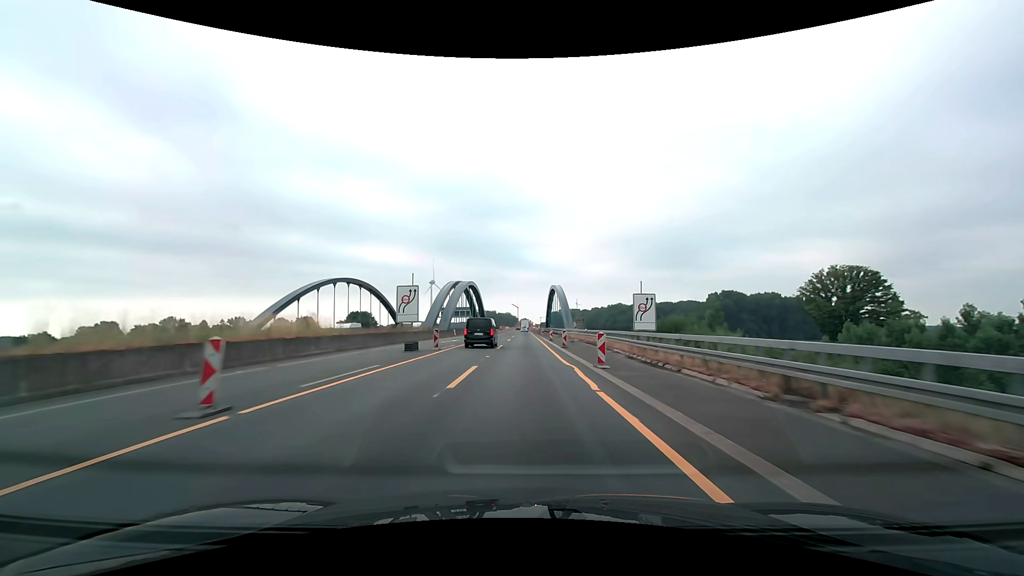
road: motorway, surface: asphalt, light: Day
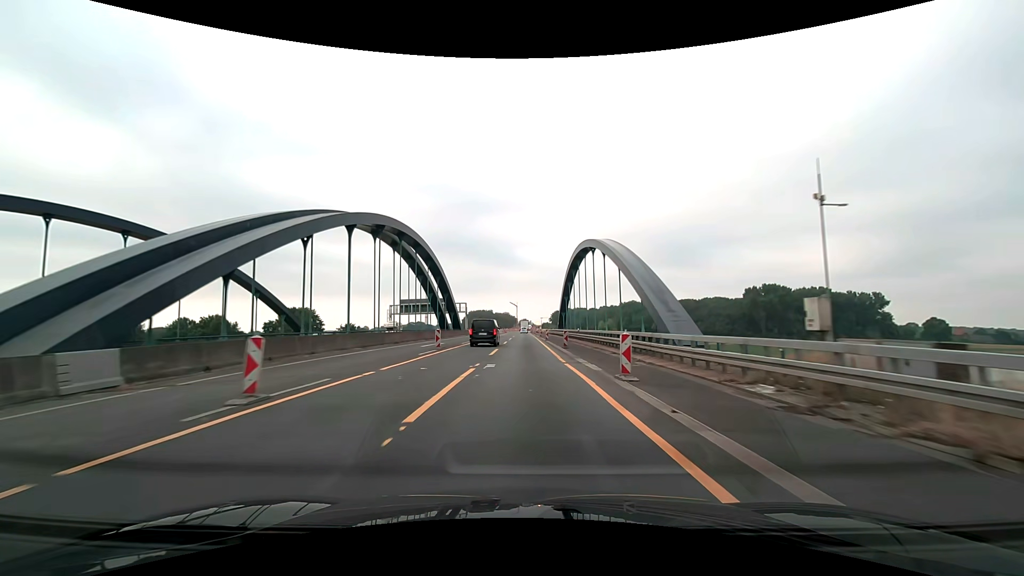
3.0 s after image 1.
(+0.1, +62.4) m; 0°
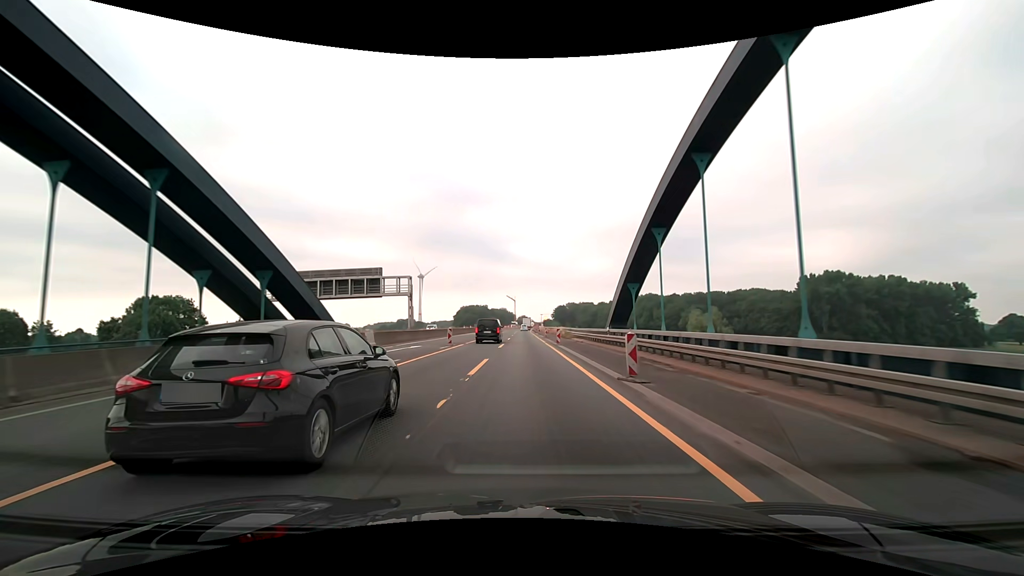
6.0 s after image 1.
(-0.3, +62.4) m; 0°
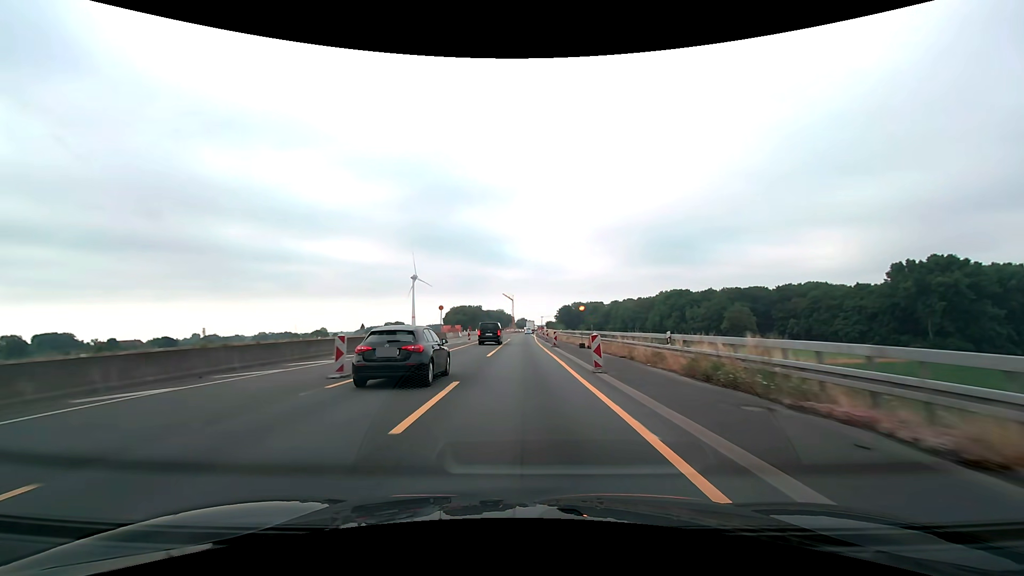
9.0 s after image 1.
(+0.1, +62.5) m; 0°
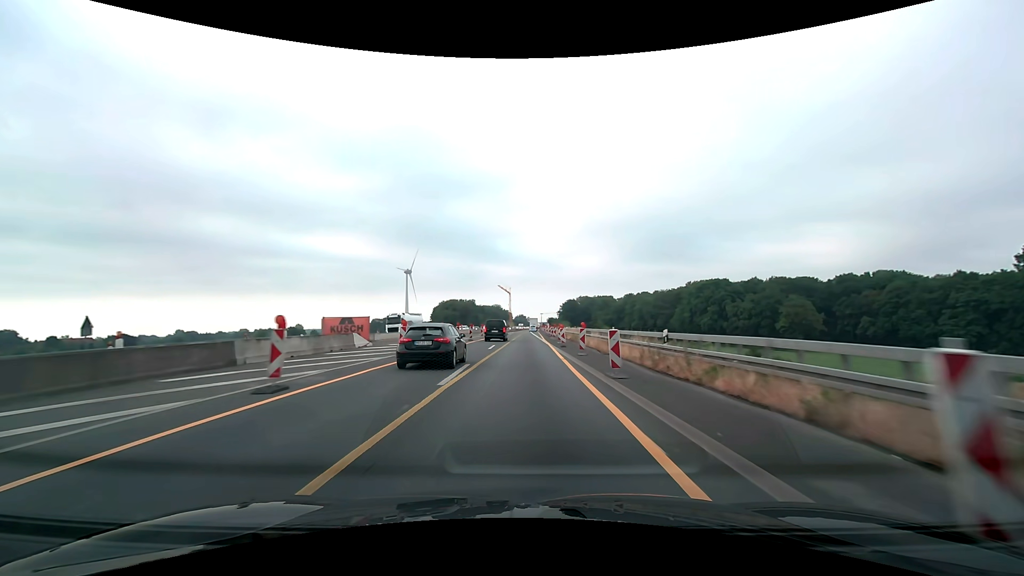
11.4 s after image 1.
(0.0, +50.0) m; 0°
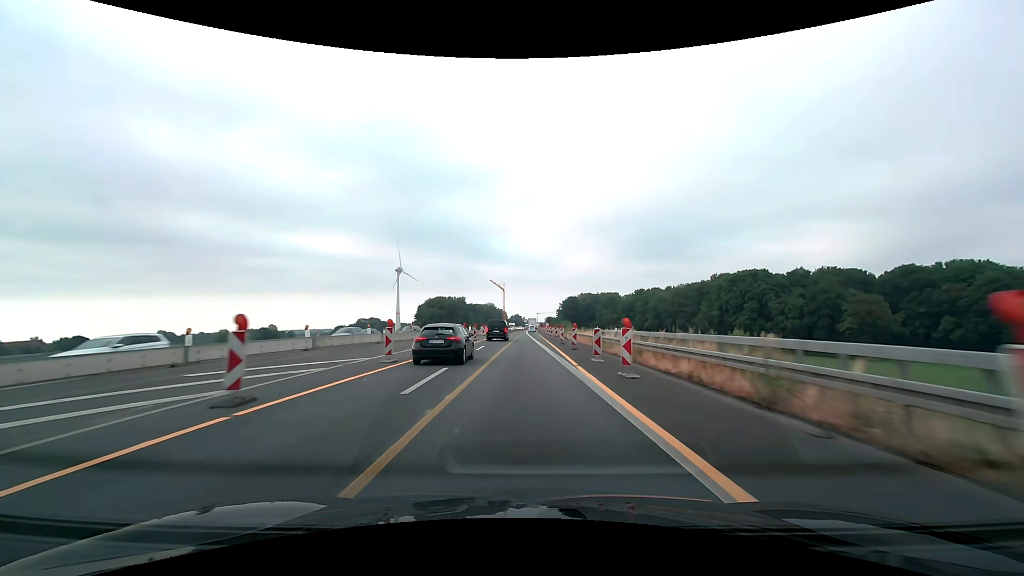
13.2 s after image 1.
(+0.2, +37.5) m; +1°
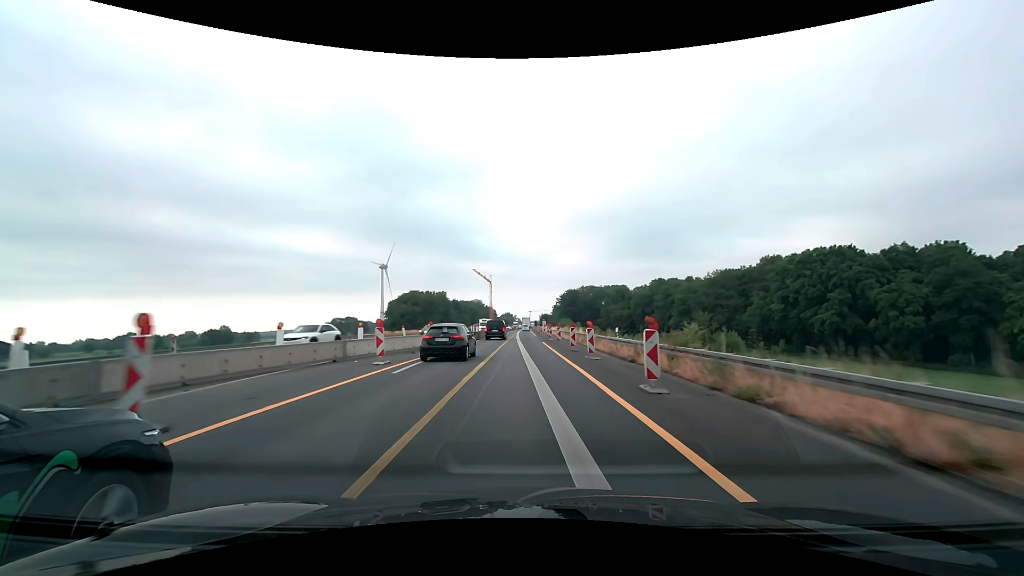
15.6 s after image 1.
(+0.5, +50.0) m; +1°
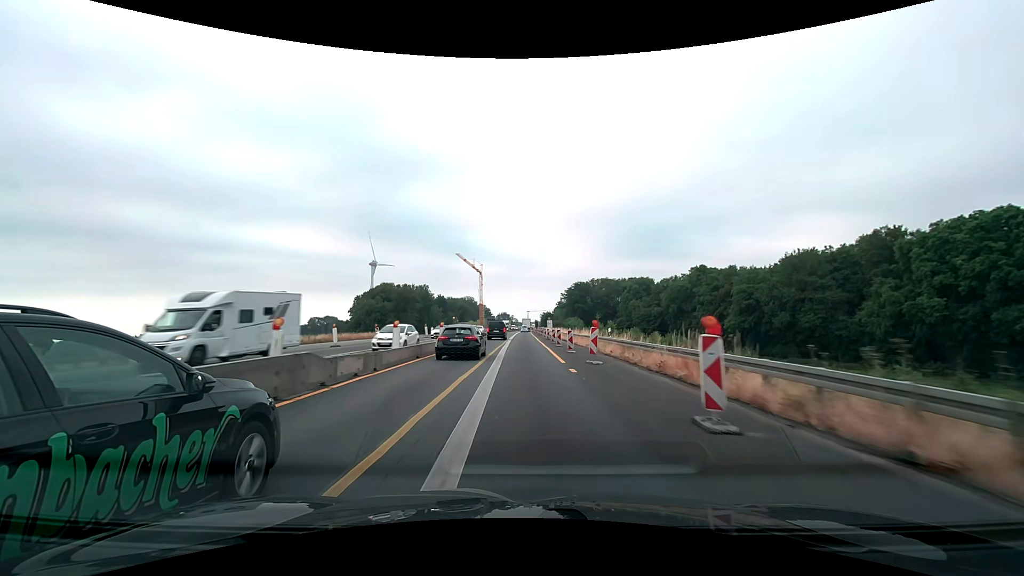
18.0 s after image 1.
(+0.1, +50.0) m; 0°
(0, +10) (0, +20) (0, +30) (0, +40) (0, +50) (0, +60) (0, +70) (0, +80) (0, +90) (0, +100) m
